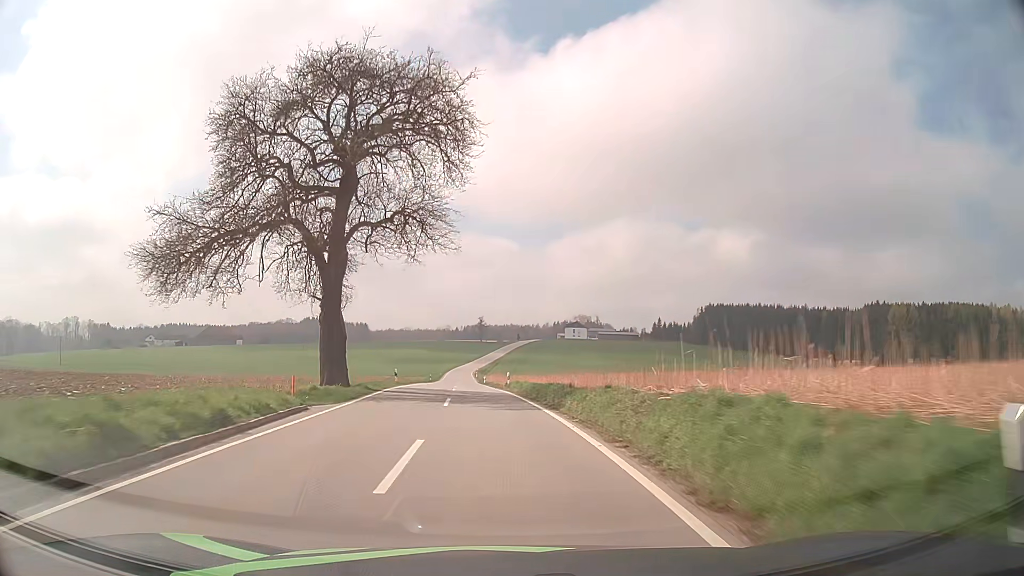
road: tertiary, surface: asphalt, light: Day
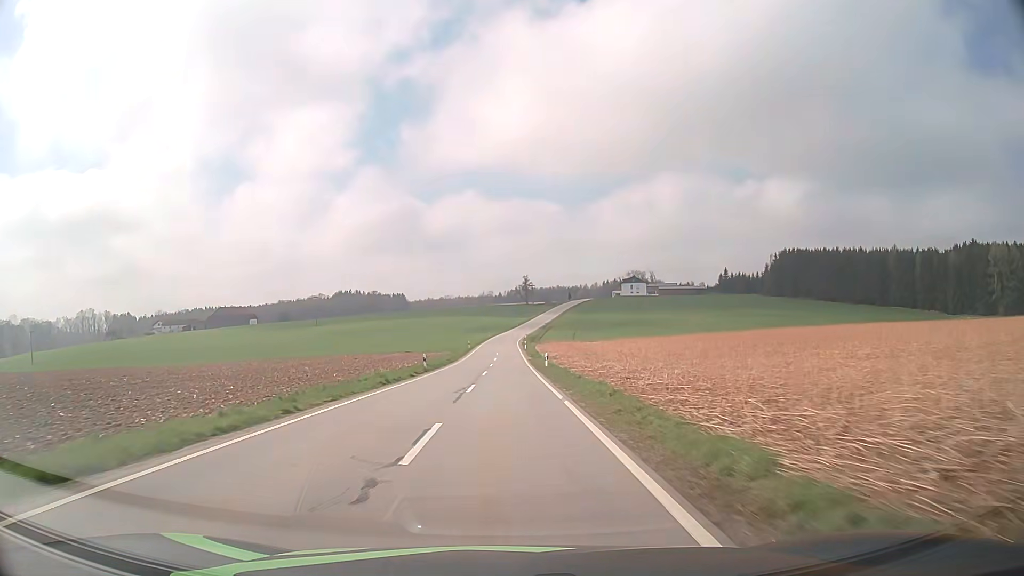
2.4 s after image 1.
(-2.3, +47.3) m; -4°
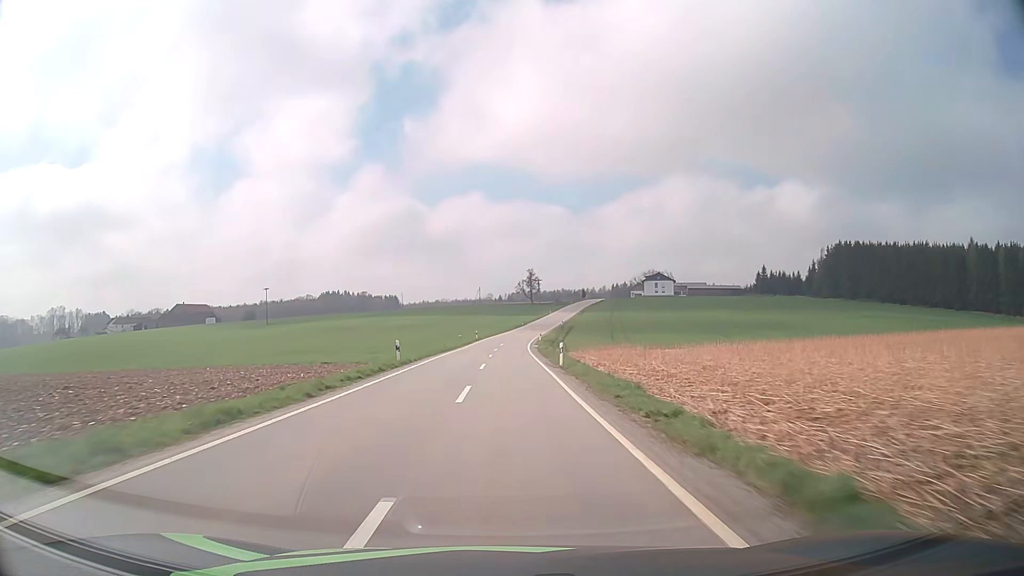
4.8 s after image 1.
(-0.2, +54.3) m; 0°
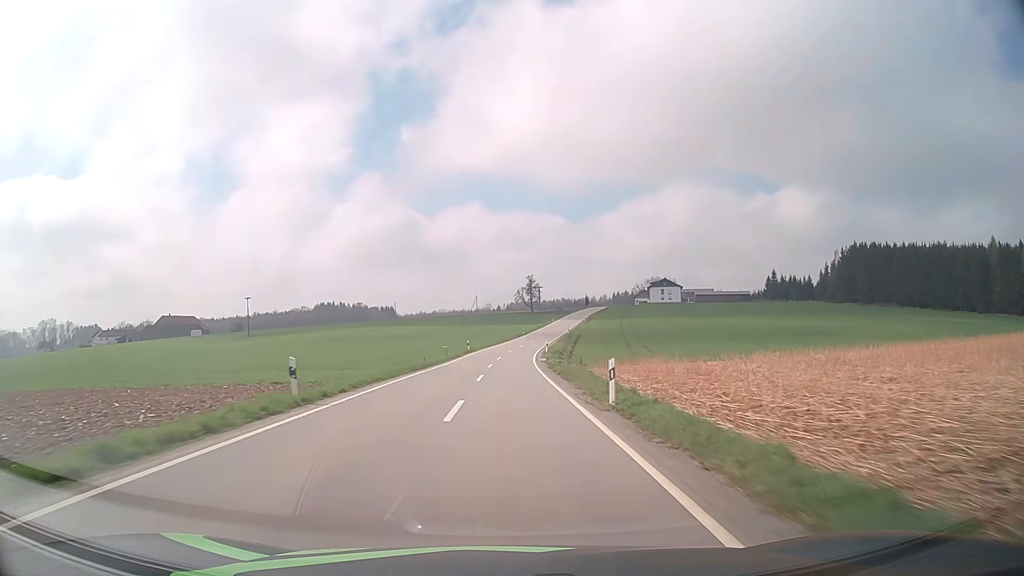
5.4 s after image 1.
(0.0, +14.1) m; 0°
(0, +10) (0, +20) (0, +30) (0, +40) (0, +50) (+1, +60) (+2, +70) (+3, +80) (+4, +90) (+6, +100) m
